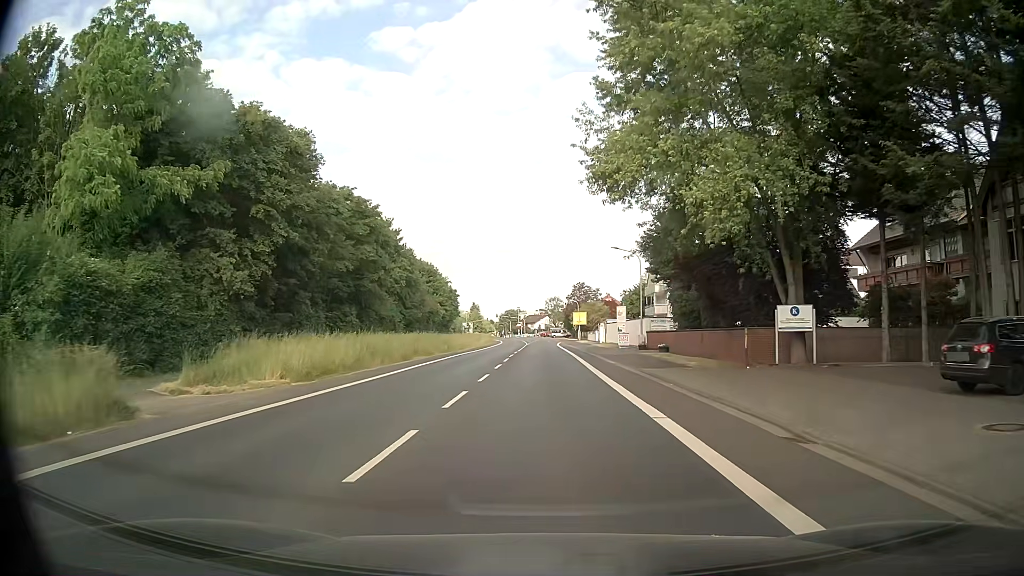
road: secondary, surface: asphalt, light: Day
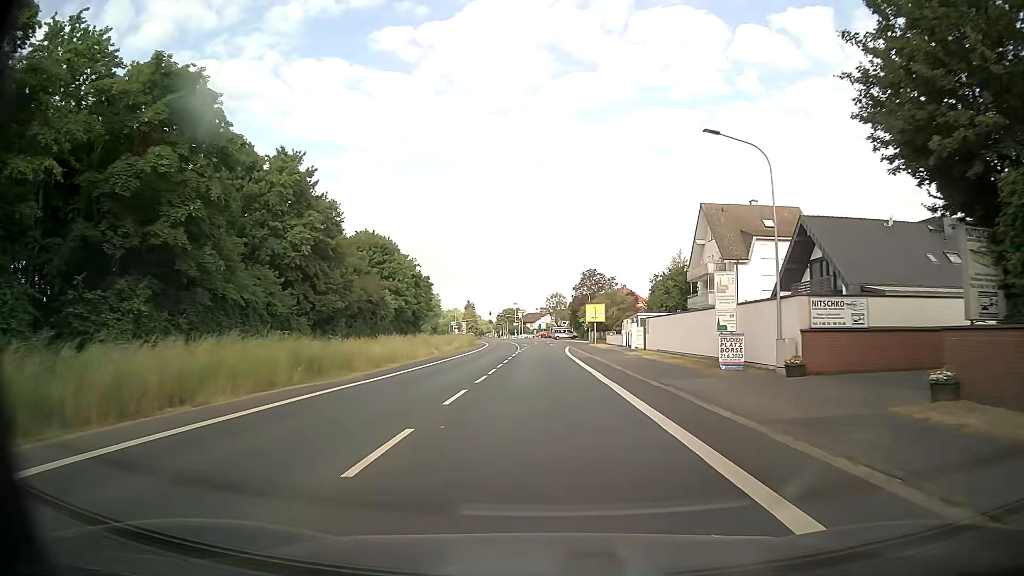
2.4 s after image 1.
(-0.1, +30.4) m; +1°
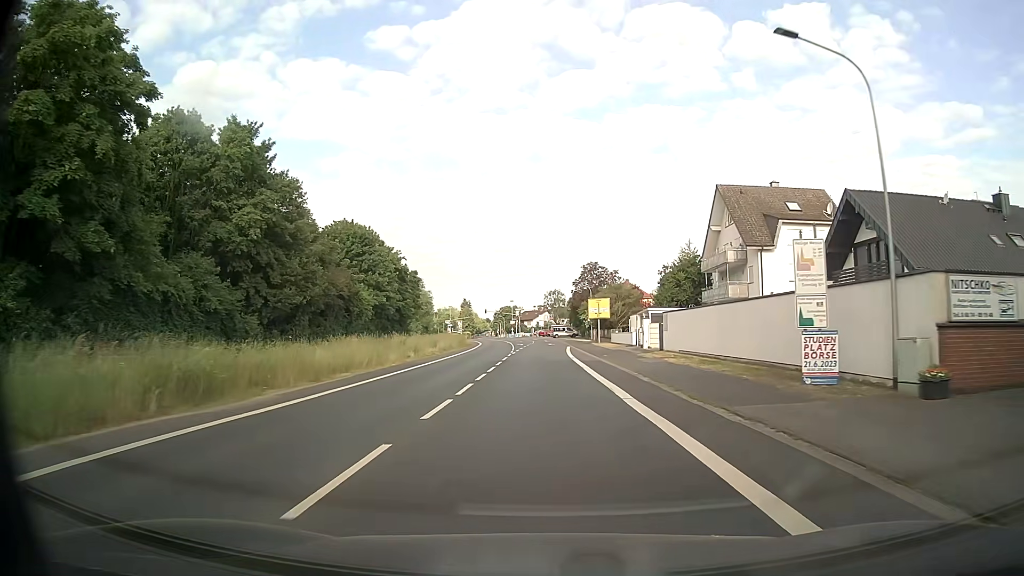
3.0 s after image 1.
(-0.1, +7.7) m; -1°
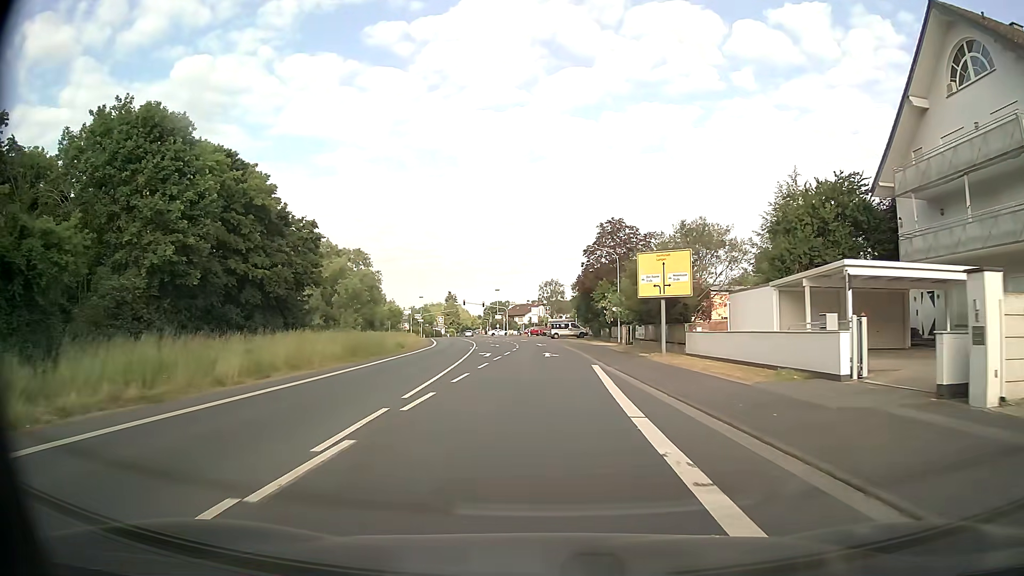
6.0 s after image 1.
(+0.2, +38.5) m; +1°
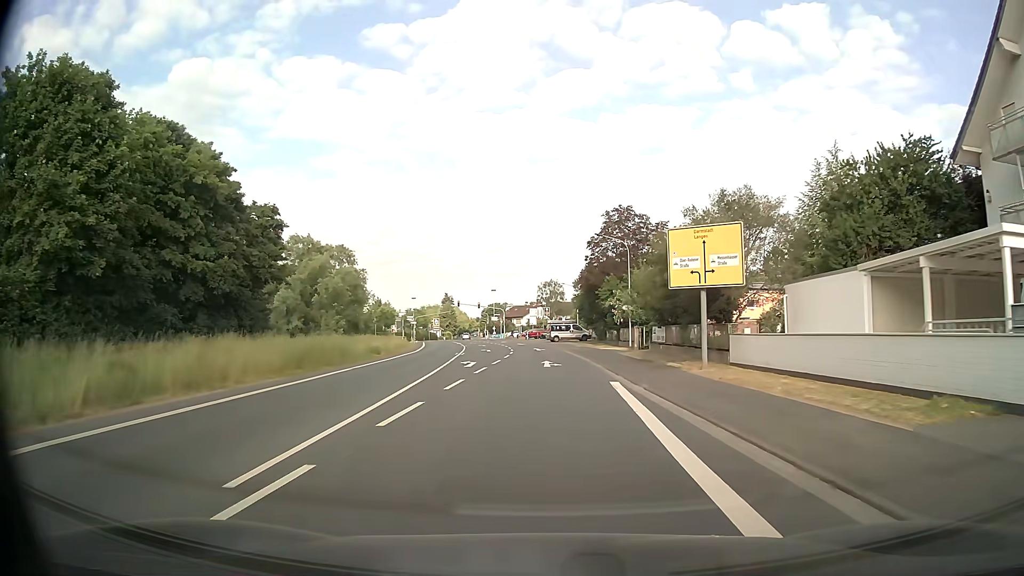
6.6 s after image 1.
(0.0, +7.5) m; 0°
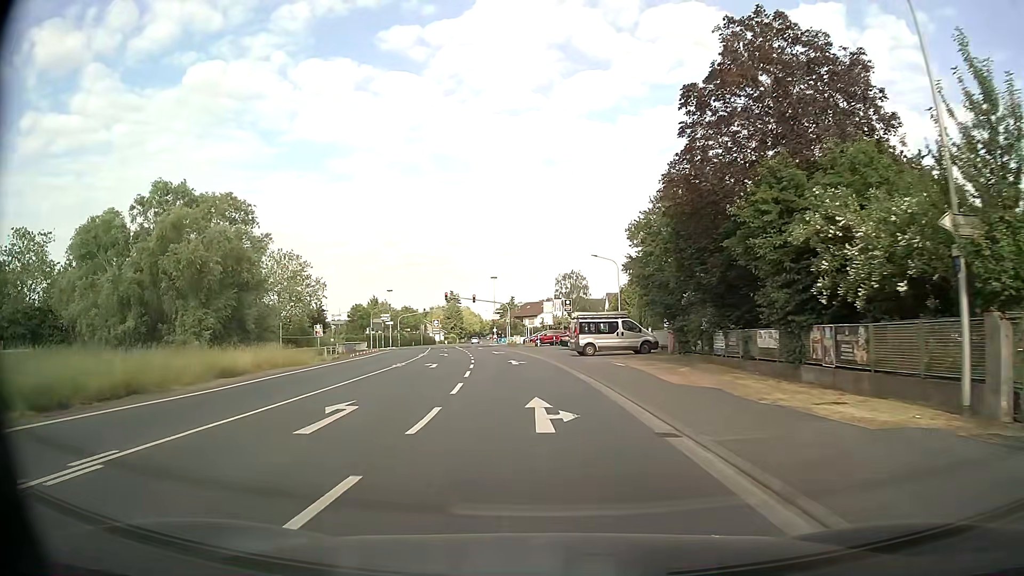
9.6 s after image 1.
(-0.1, +36.4) m; -1°
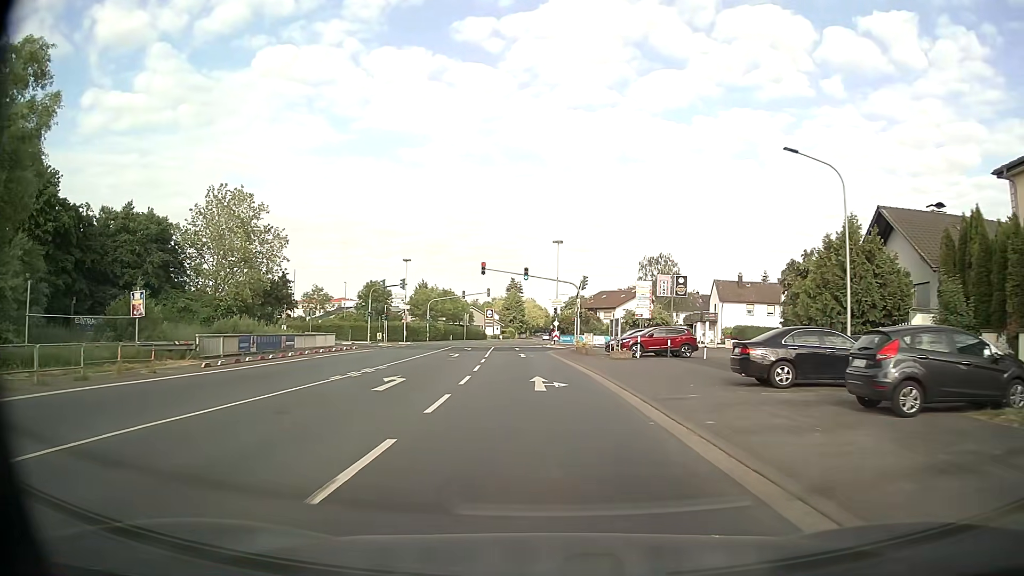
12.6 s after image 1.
(-1.9, +34.2) m; -6°
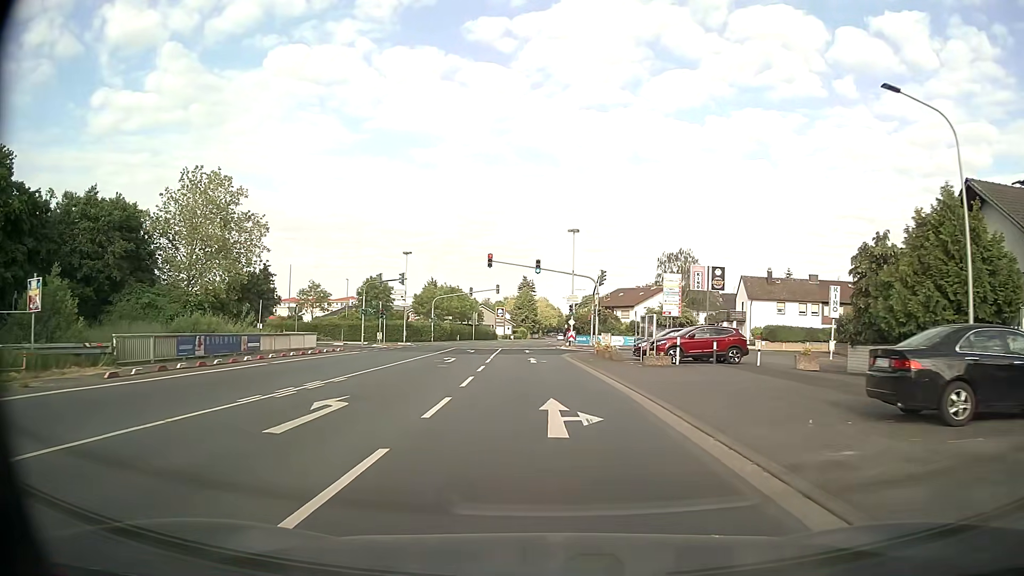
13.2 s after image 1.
(0.0, +6.9) m; -1°
(0, +10) (0, +20) (-1, +30) (-1, +40) (-1, +50) (-2, +60) (-2, +70) (-2, +80) (-2, +90) (-2, +100) m
